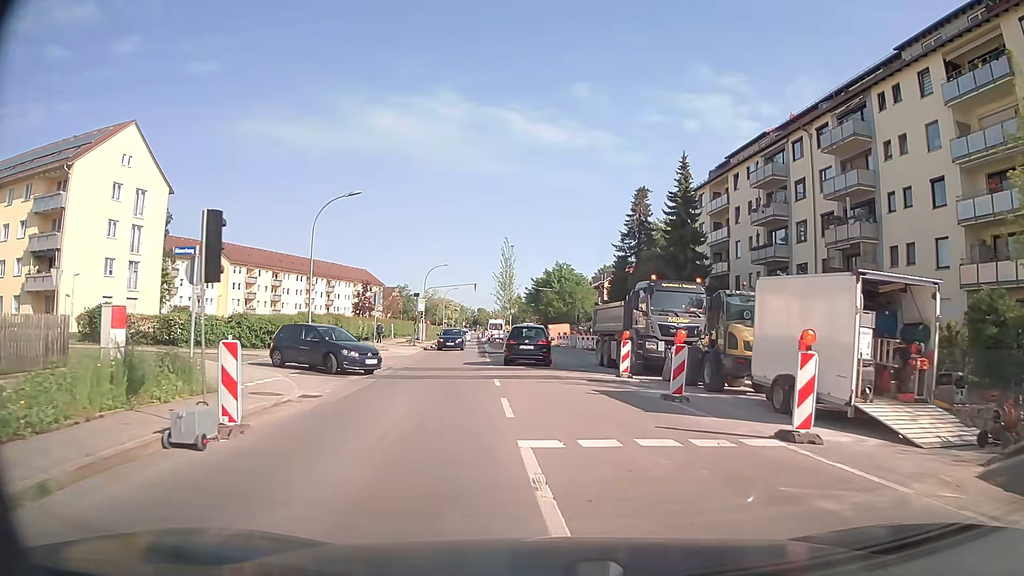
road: secondary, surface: asphalt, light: Day
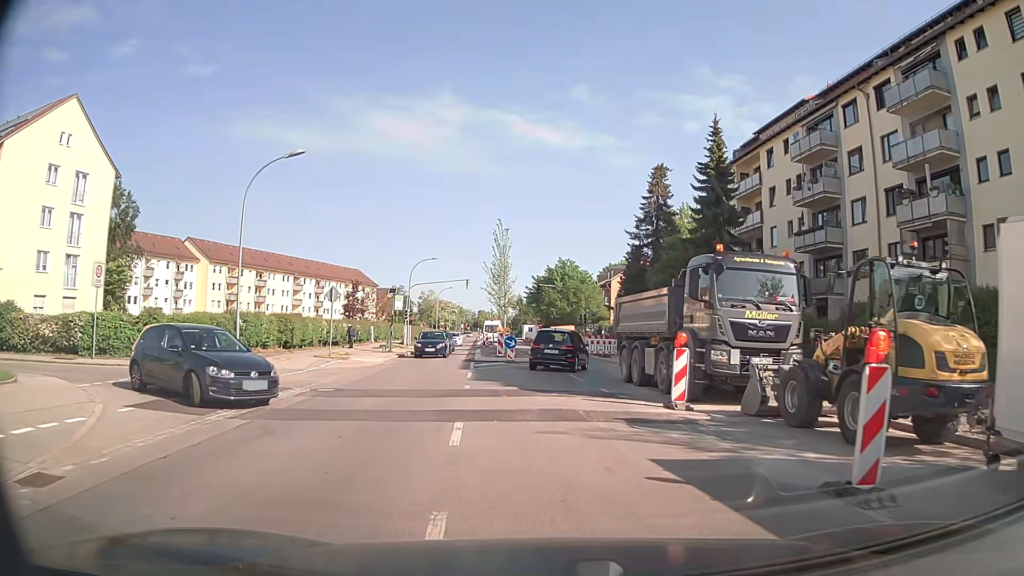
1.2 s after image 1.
(0.0, +8.4) m; 0°
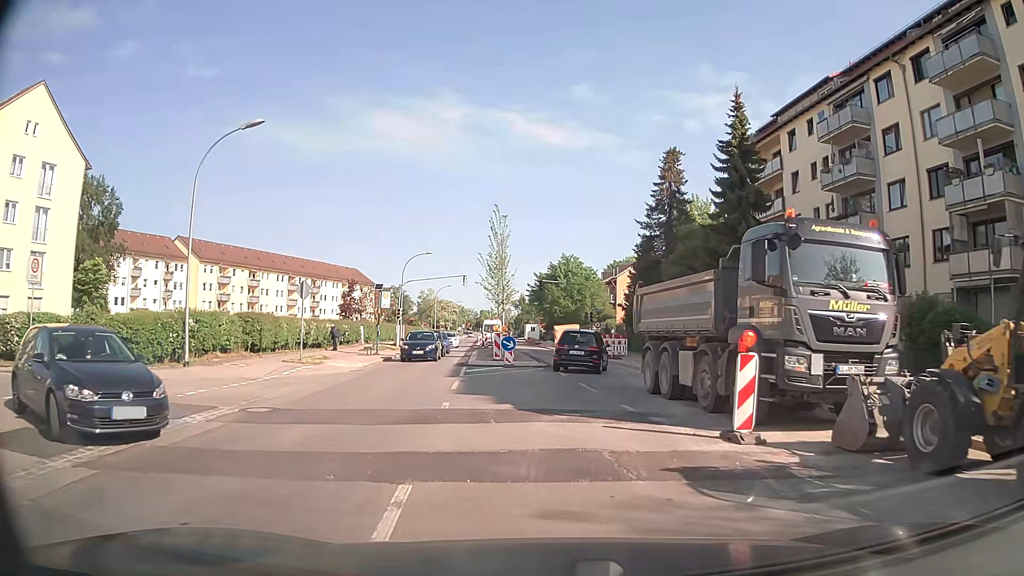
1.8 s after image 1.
(0.0, +4.2) m; 0°
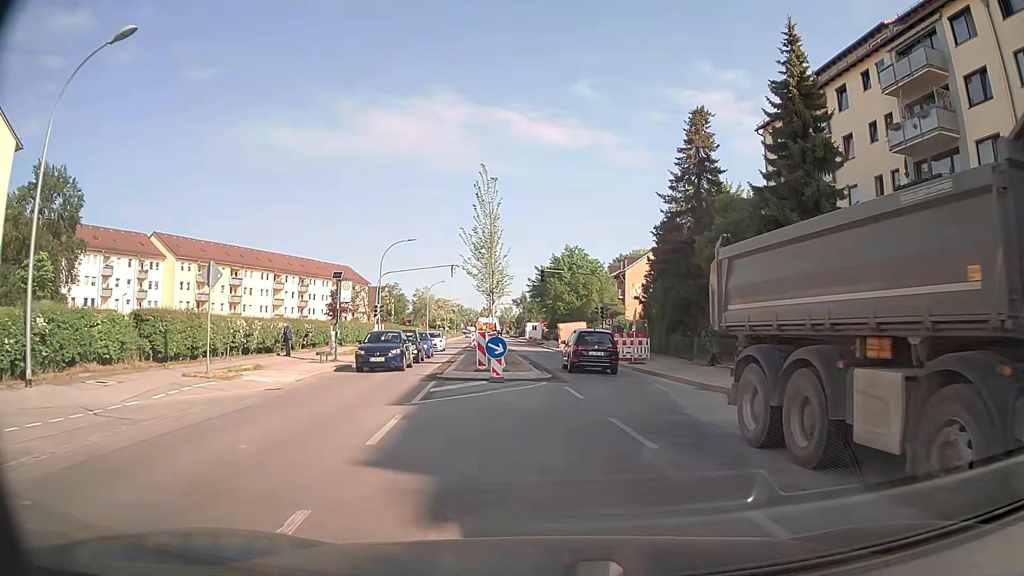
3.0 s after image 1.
(-0.1, +8.0) m; -1°
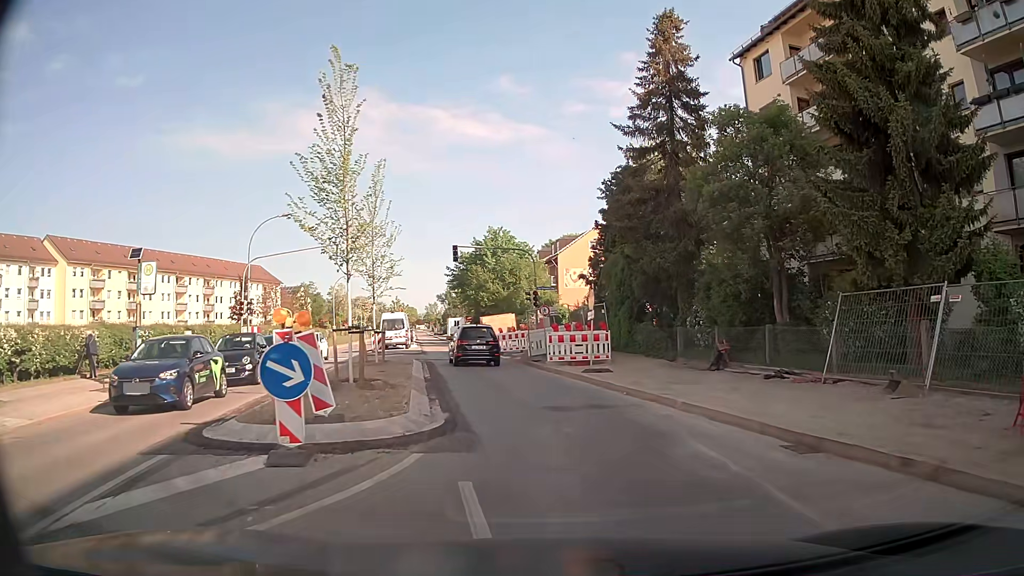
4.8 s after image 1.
(+0.4, +11.1) m; +7°
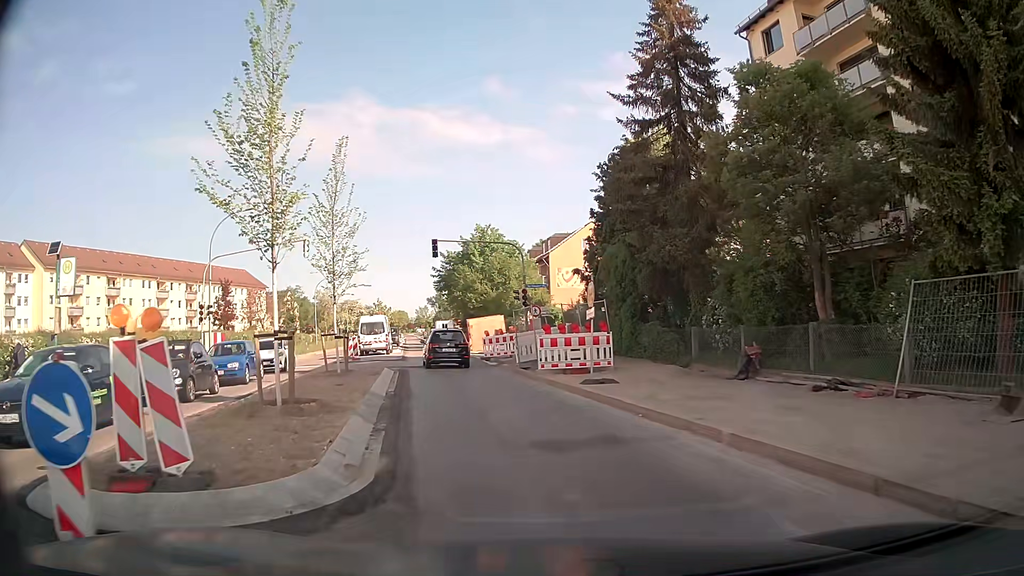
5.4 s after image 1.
(-0.1, +3.5) m; 0°
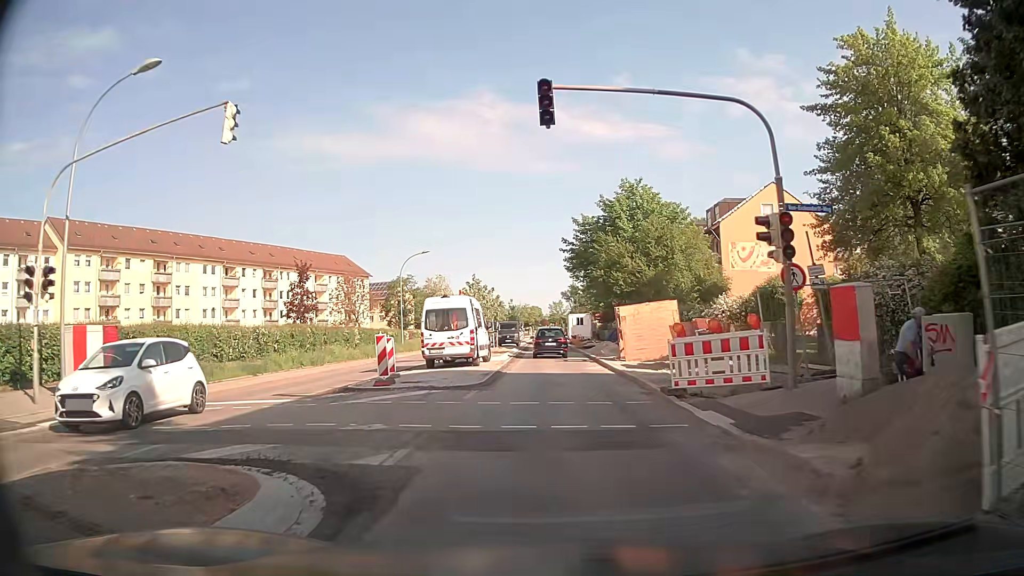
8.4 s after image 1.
(-2.6, +19.7) m; -12°
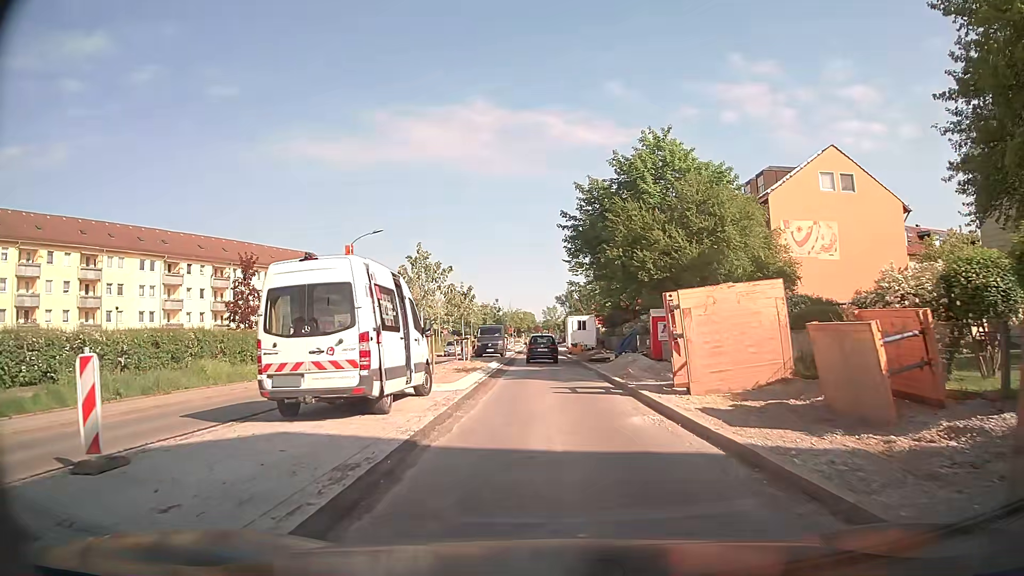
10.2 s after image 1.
(+0.1, +14.0) m; +1°
(0, +10) (0, +20) (0, +30) (-1, +40) (-1, +50) (-1, +60) (-1, +70) (-1, +80) (-1, +90) (-2, +100) m
